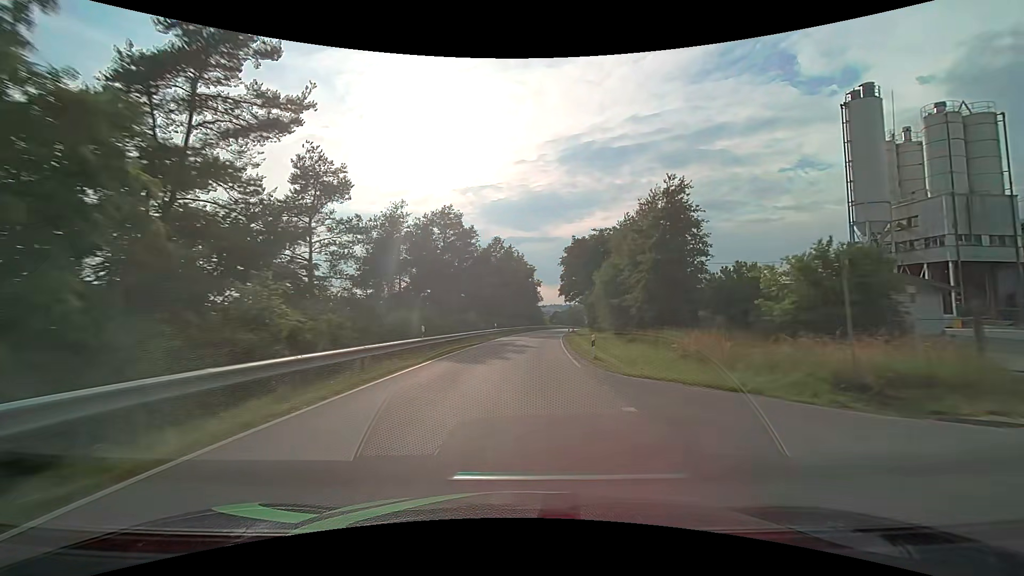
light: Day
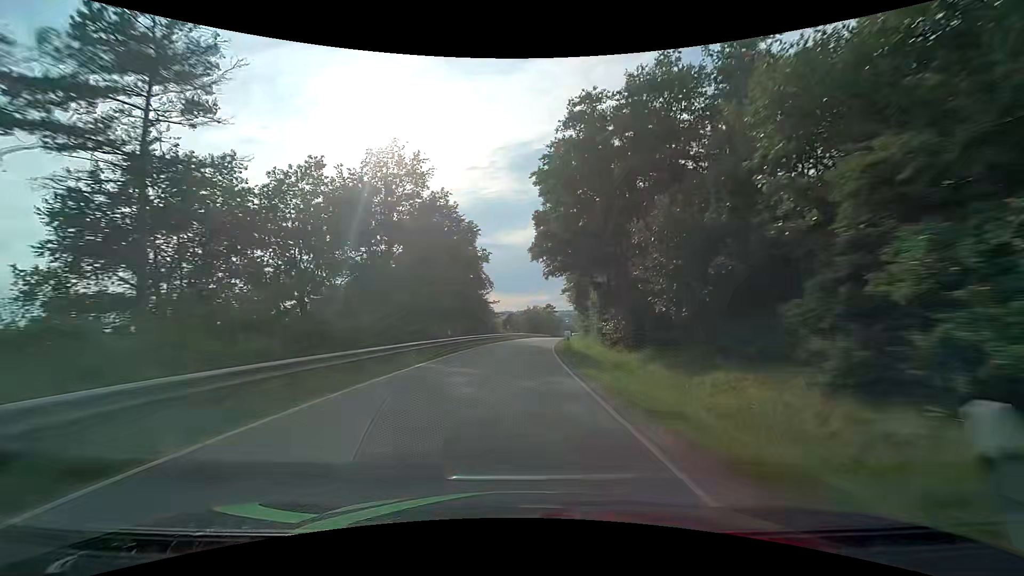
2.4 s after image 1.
(+2.4, +46.9) m; +6°
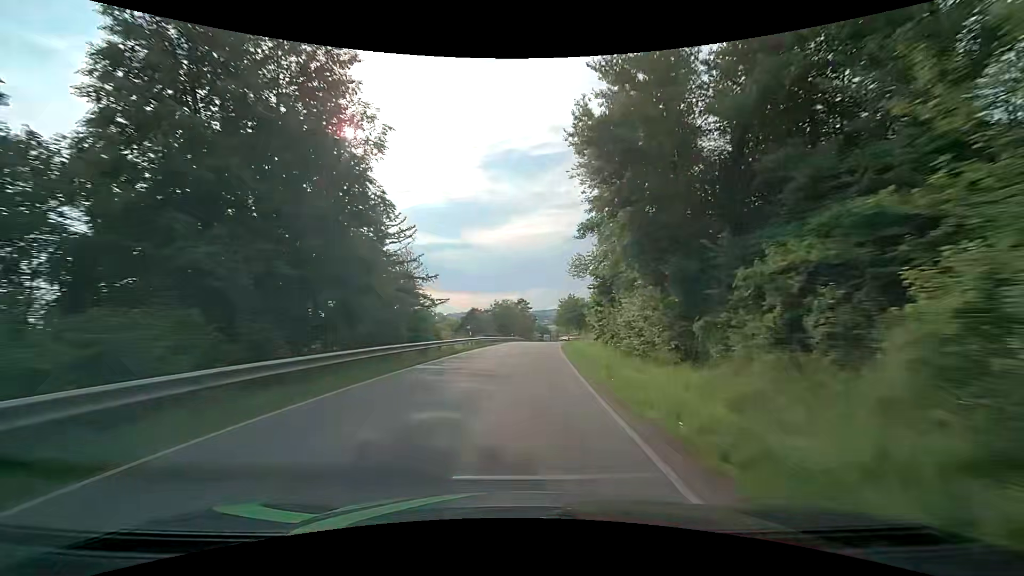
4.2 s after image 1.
(+1.0, +34.7) m; +4°
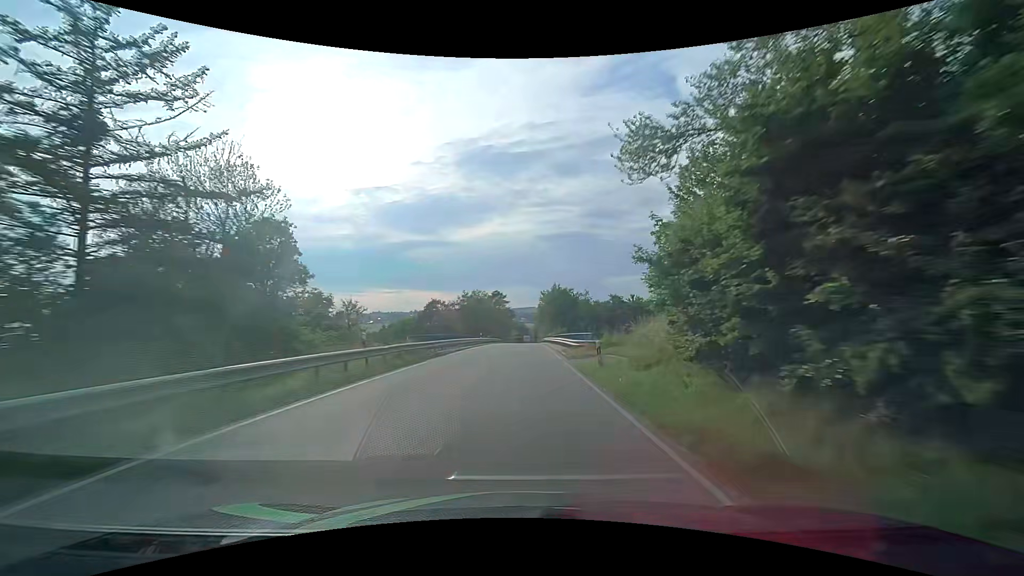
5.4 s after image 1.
(+0.5, +22.9) m; +2°
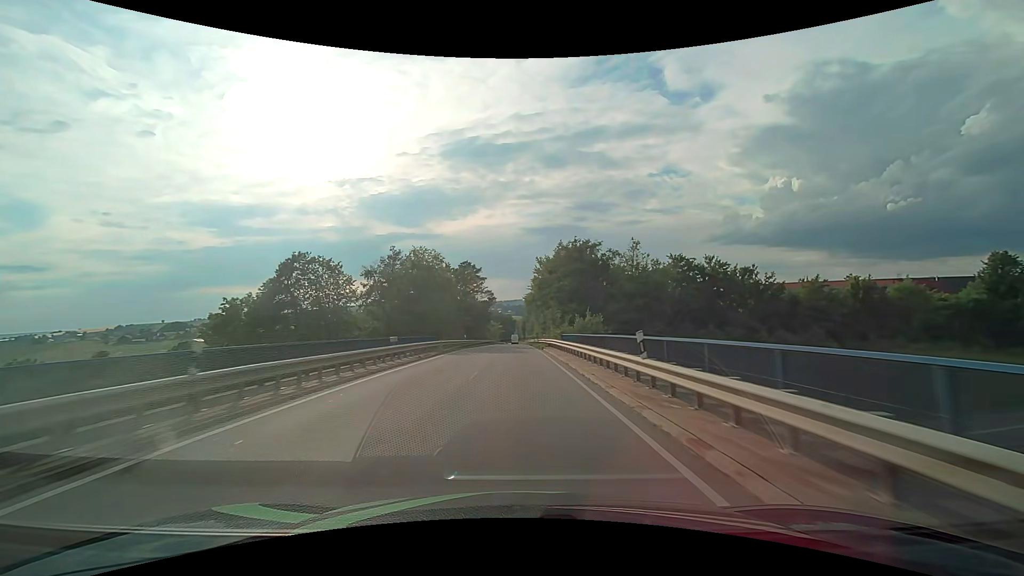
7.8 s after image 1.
(+1.3, +46.6) m; +2°
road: tertiary
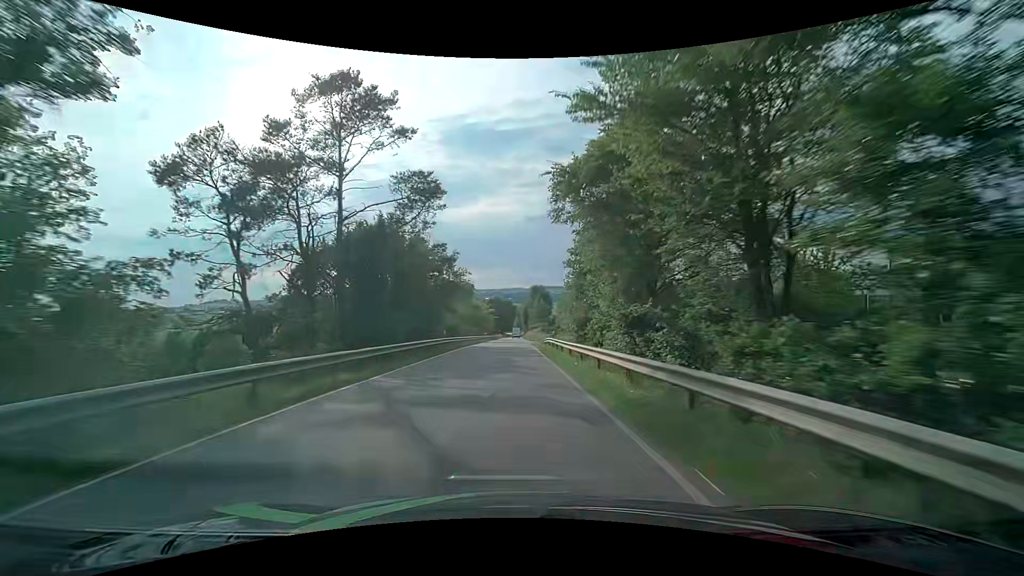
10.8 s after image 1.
(-0.4, +60.6) m; 0°
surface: asphalt
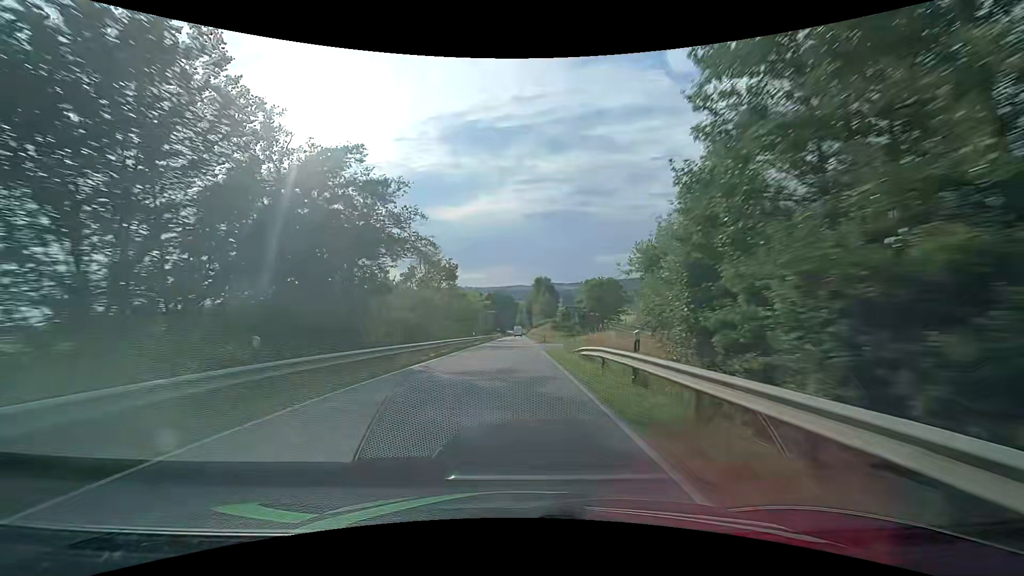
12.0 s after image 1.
(+0.1, +24.4) m; 0°
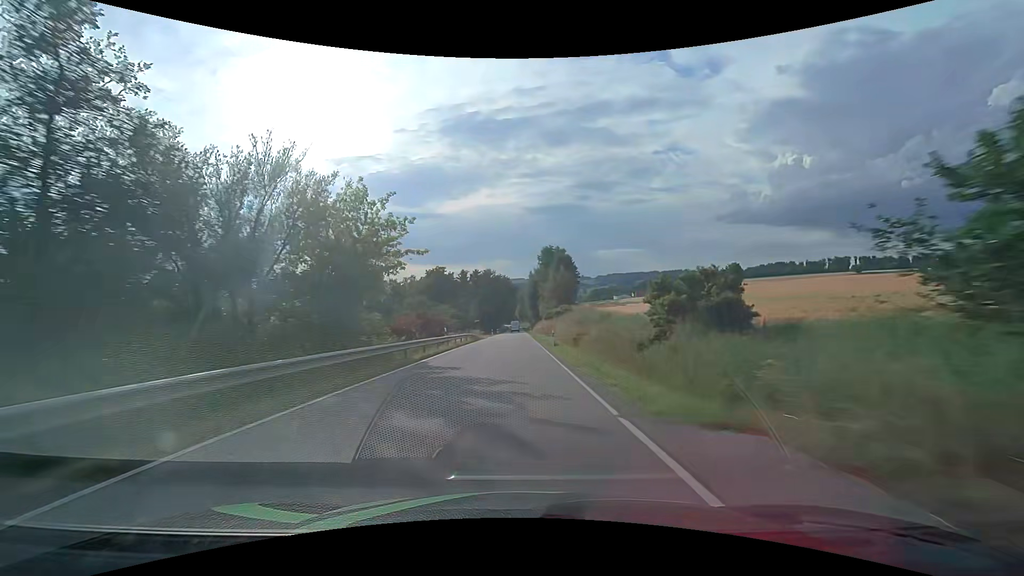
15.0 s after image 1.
(-0.2, +61.0) m; 0°
(0, +10) (0, +20) (0, +30) (0, +40) (0, +50) (0, +60) (0, +70) (0, +80) (0, +90) (0, +100) m
